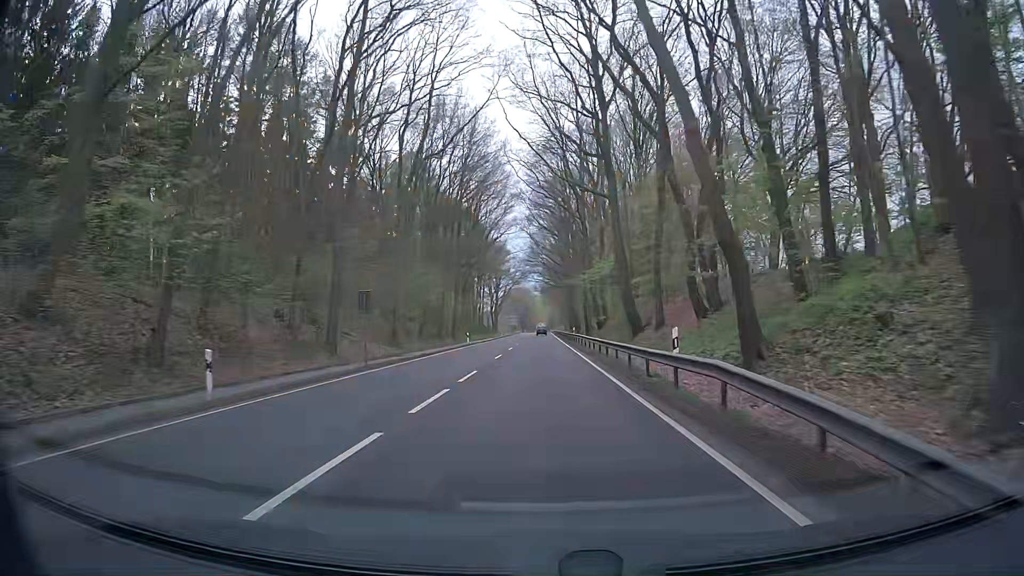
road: primary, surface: asphalt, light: Day
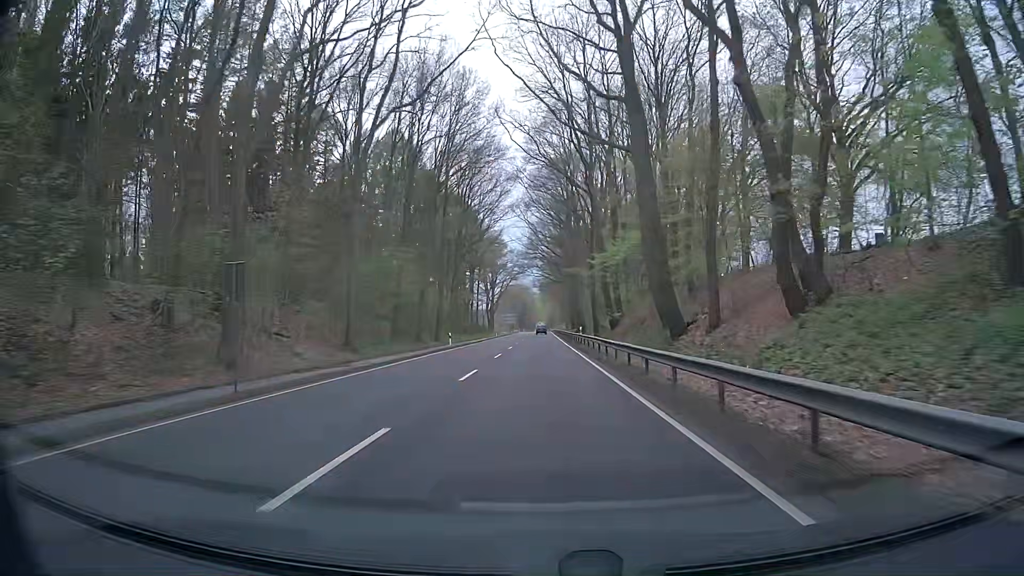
(+0.2, +12.0) m; +1°
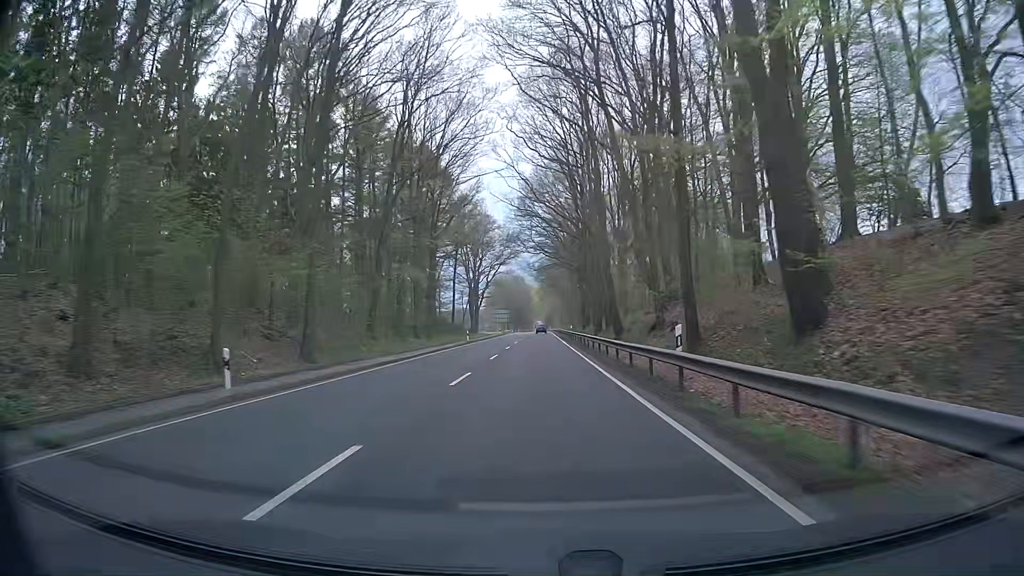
(-0.1, +37.4) m; 0°
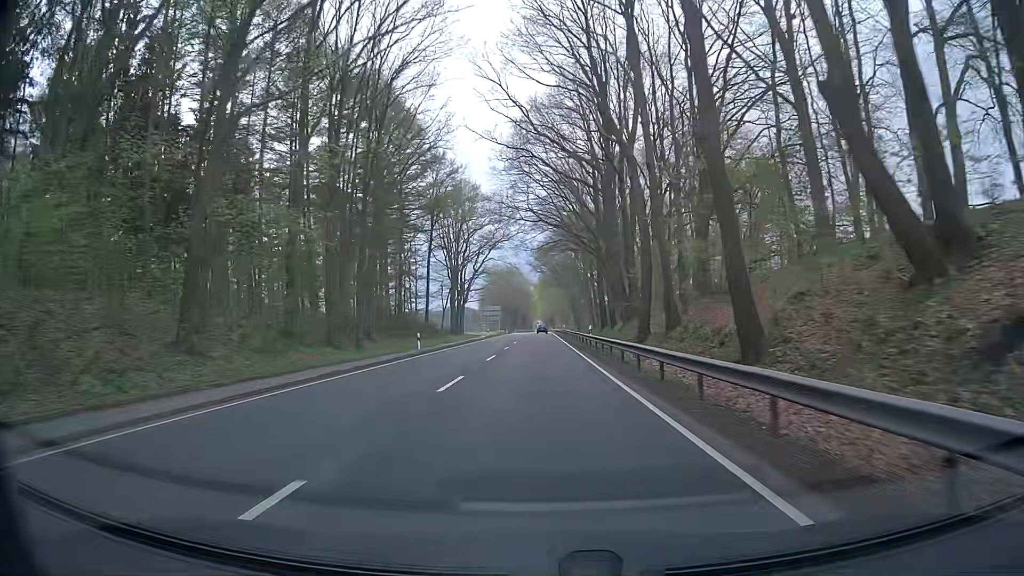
(+0.2, +25.9) m; 0°
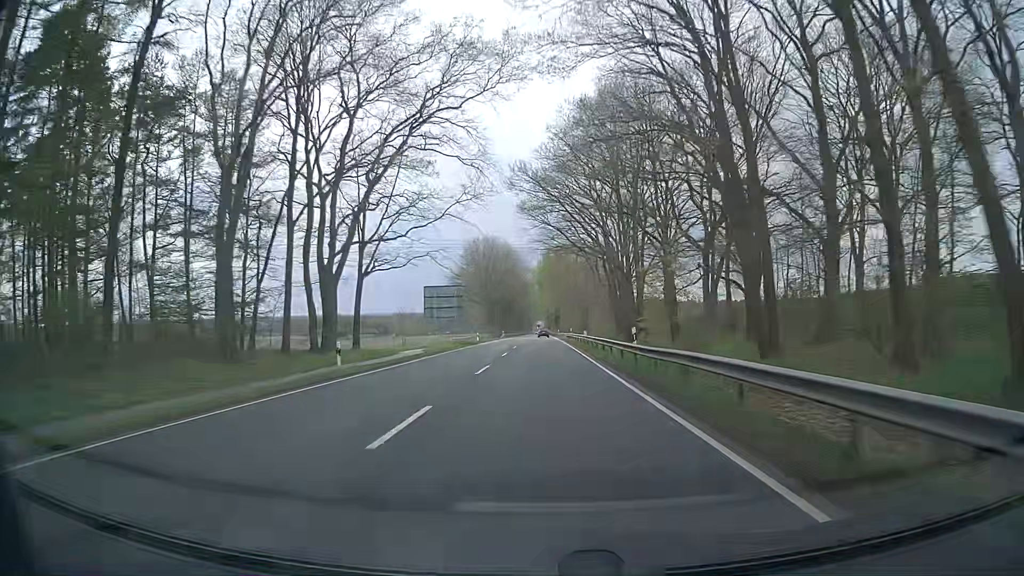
(-0.1, +66.3) m; 0°
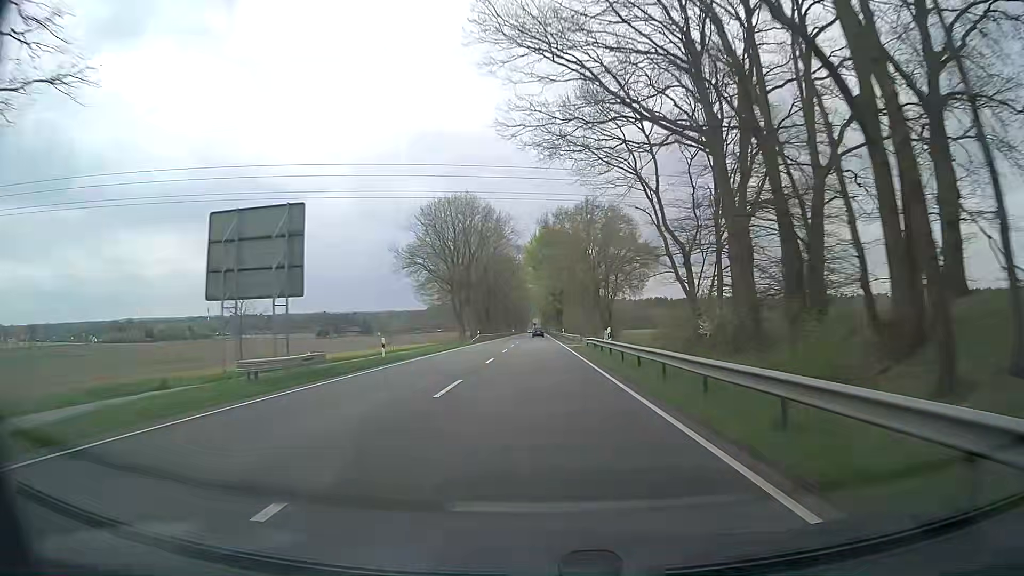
(0.0, +42.7) m; 0°
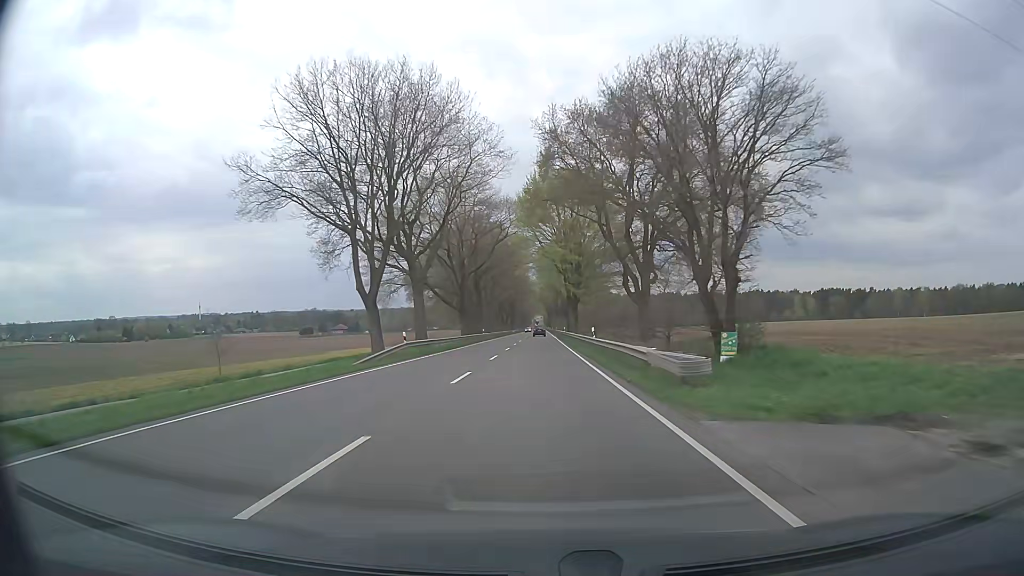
(+0.3, +45.1) m; 0°
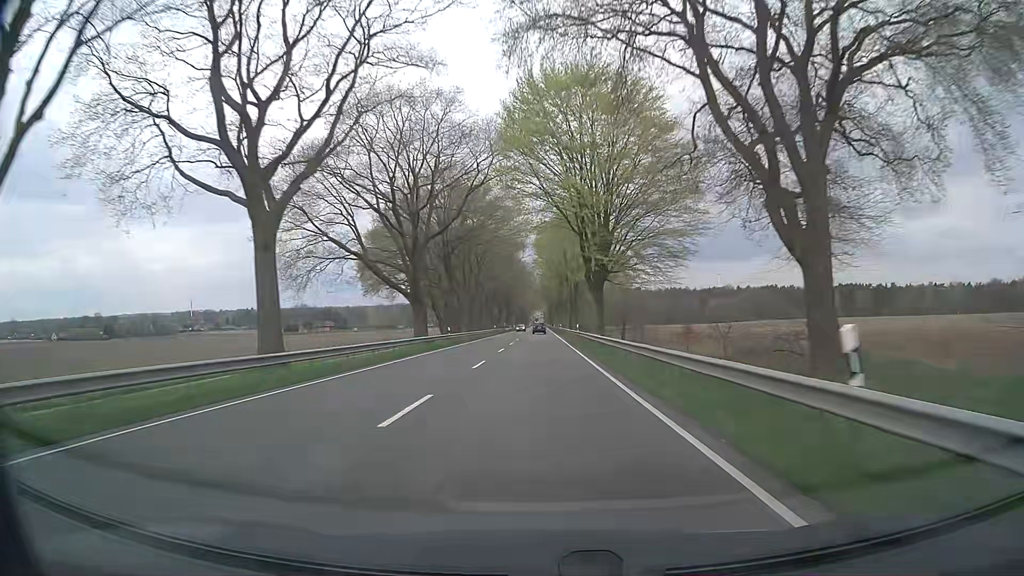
(0.0, +31.3) m; 0°
